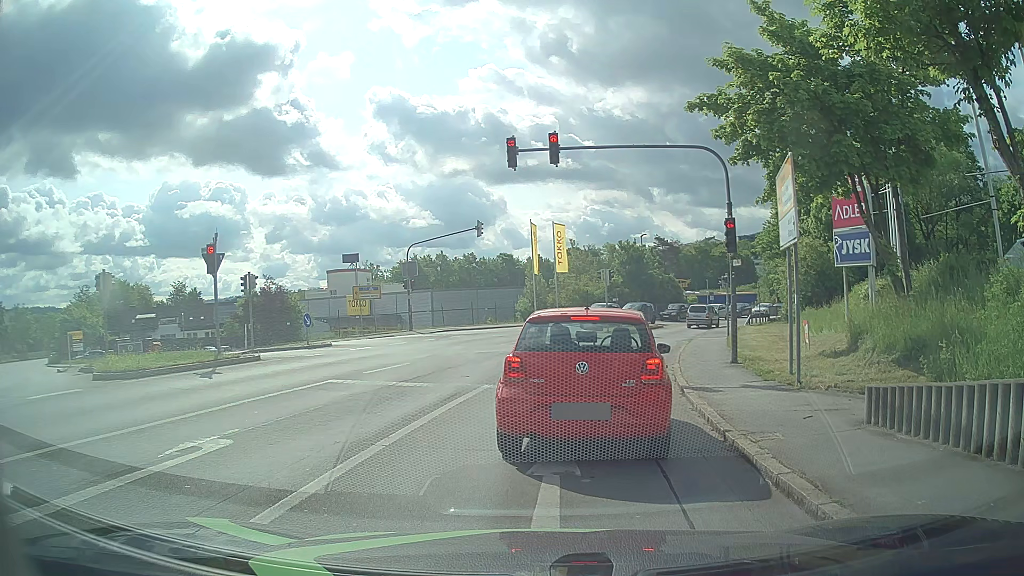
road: tertiary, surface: asphalt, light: Day
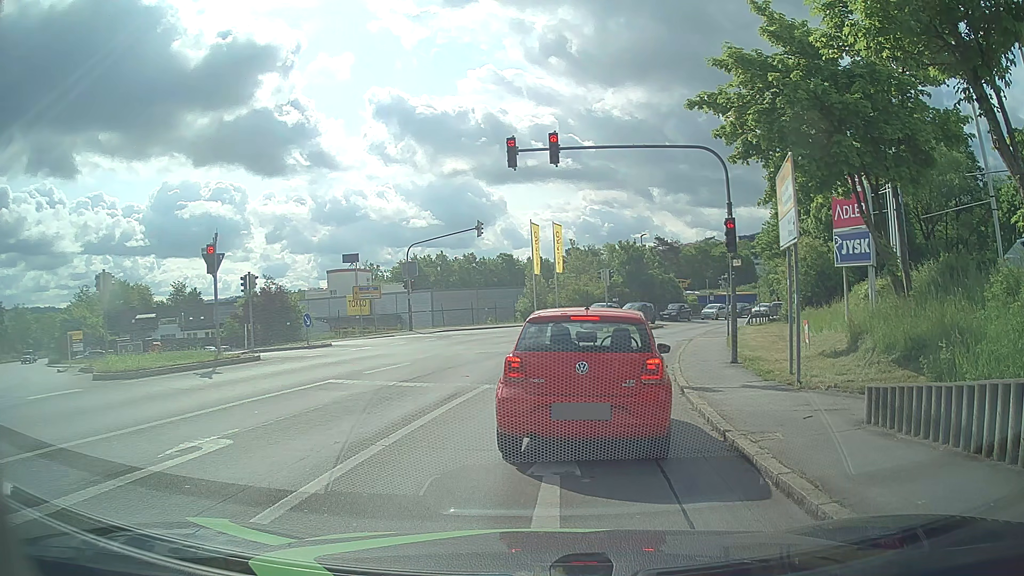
(0.0, 0.0) m; 0°
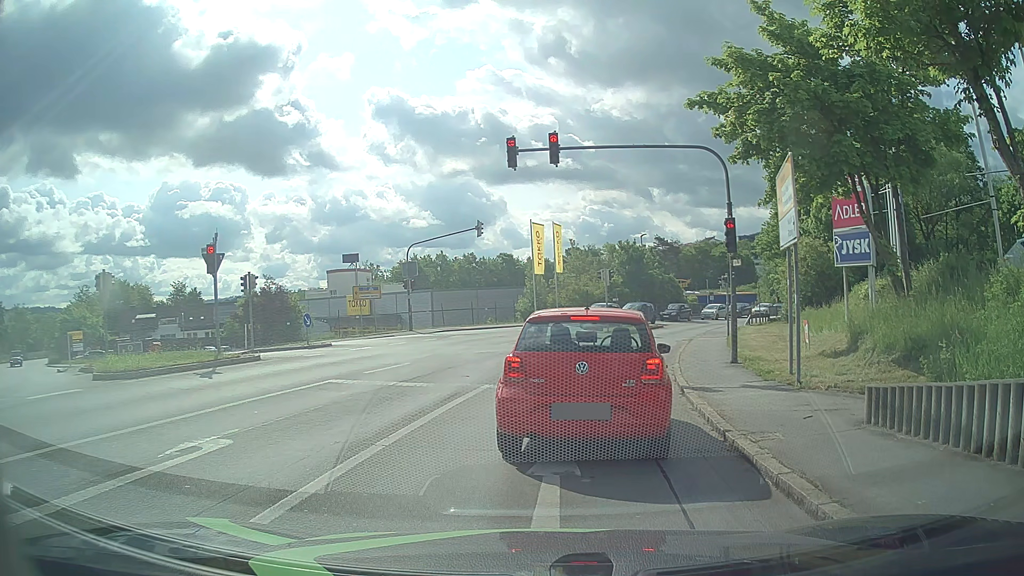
(0.0, 0.0) m; 0°
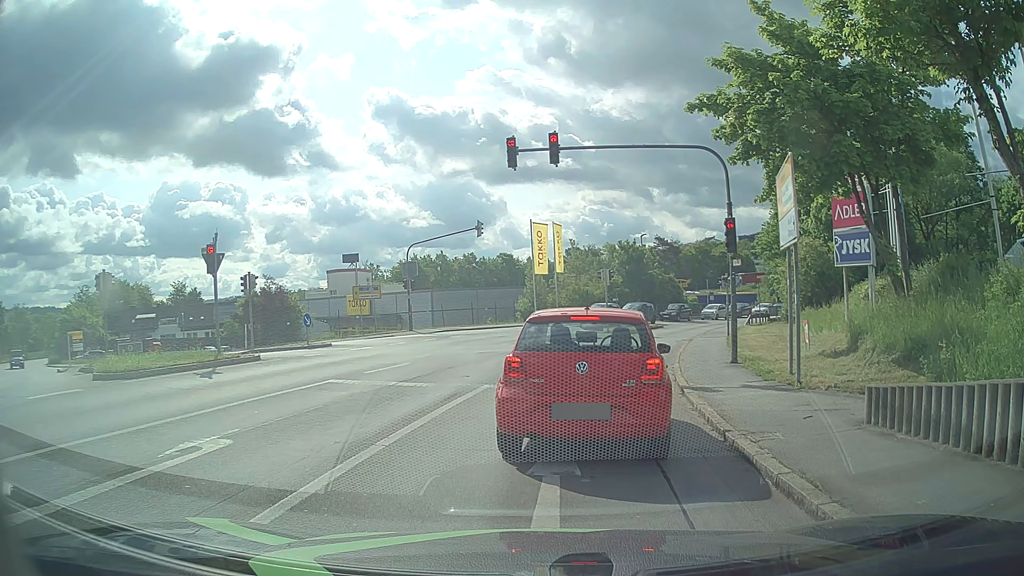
(0.0, 0.0) m; 0°
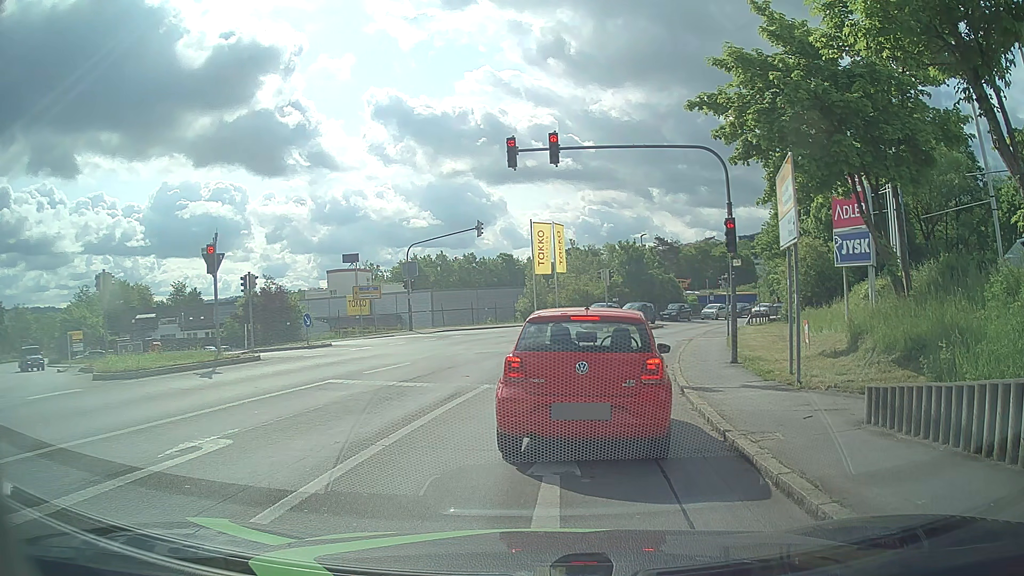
(0.0, 0.0) m; 0°
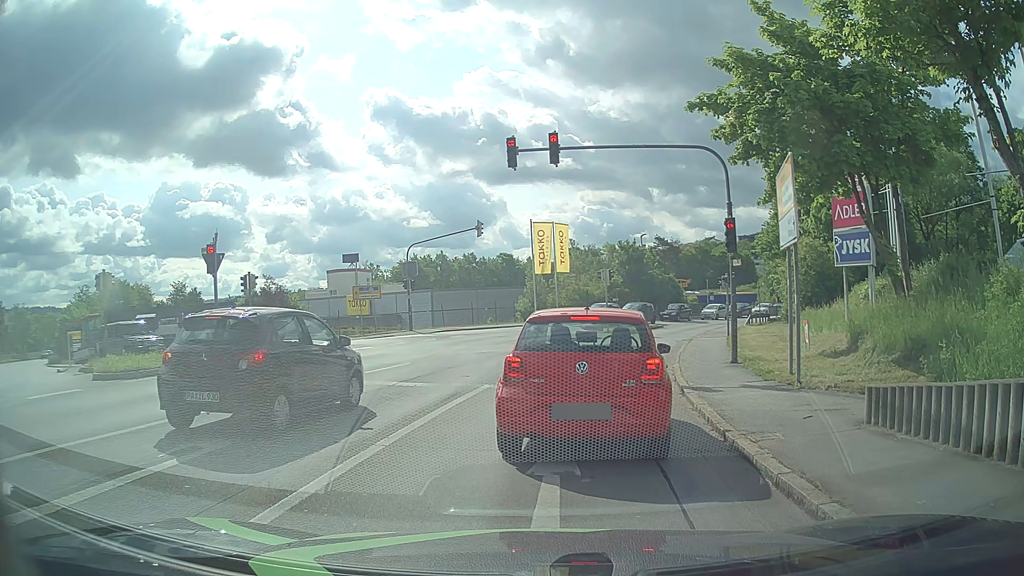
(0.0, 0.0) m; 0°
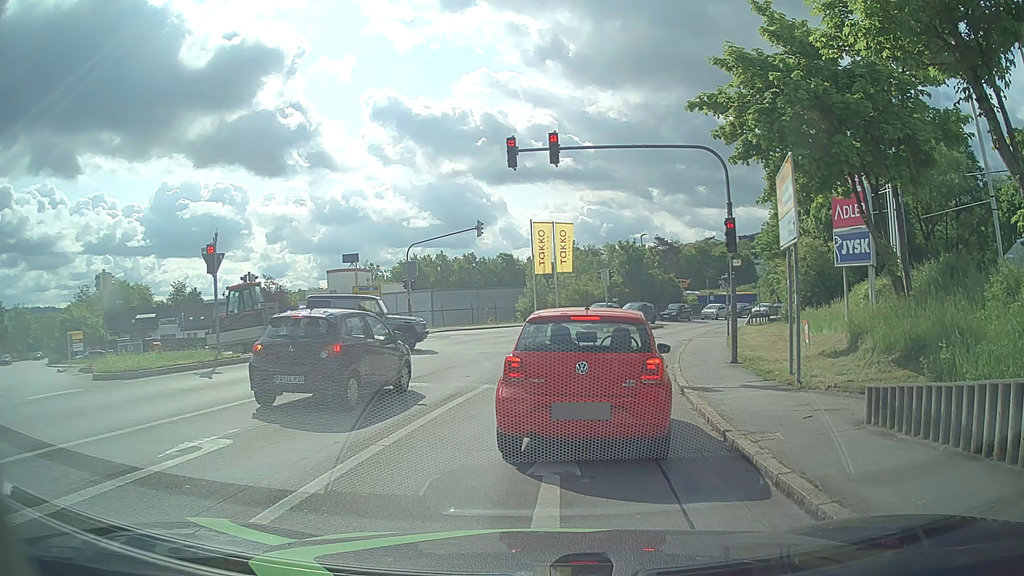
(0.0, 0.0) m; 0°
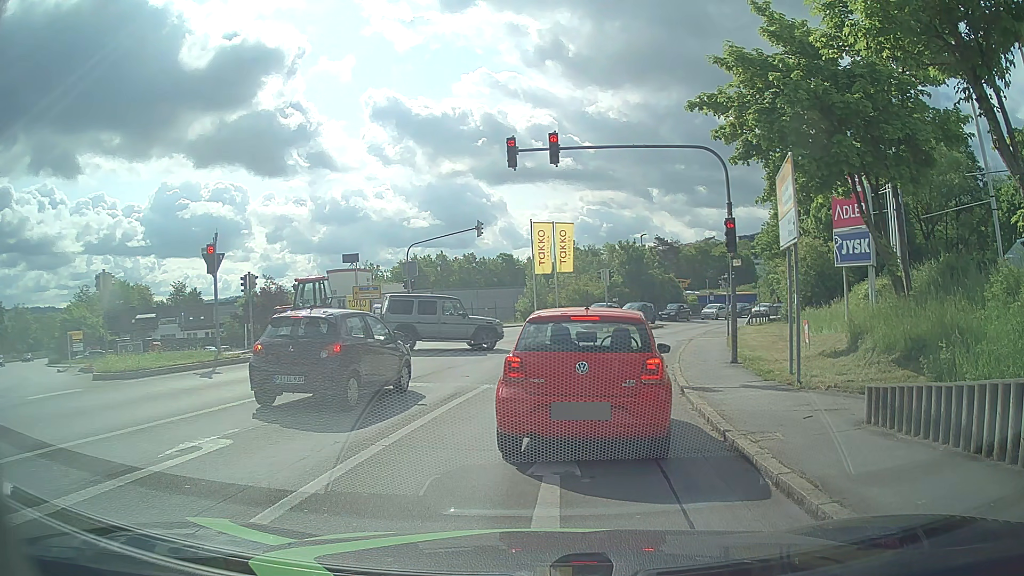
(0.0, 0.0) m; 0°
(0, +10) (+2, +20) (+4, +30) (+7, +39) (+11, +48) (+16, +57) (+22, +65) (+28, +73) (+35, +80) (+41, +88) m
